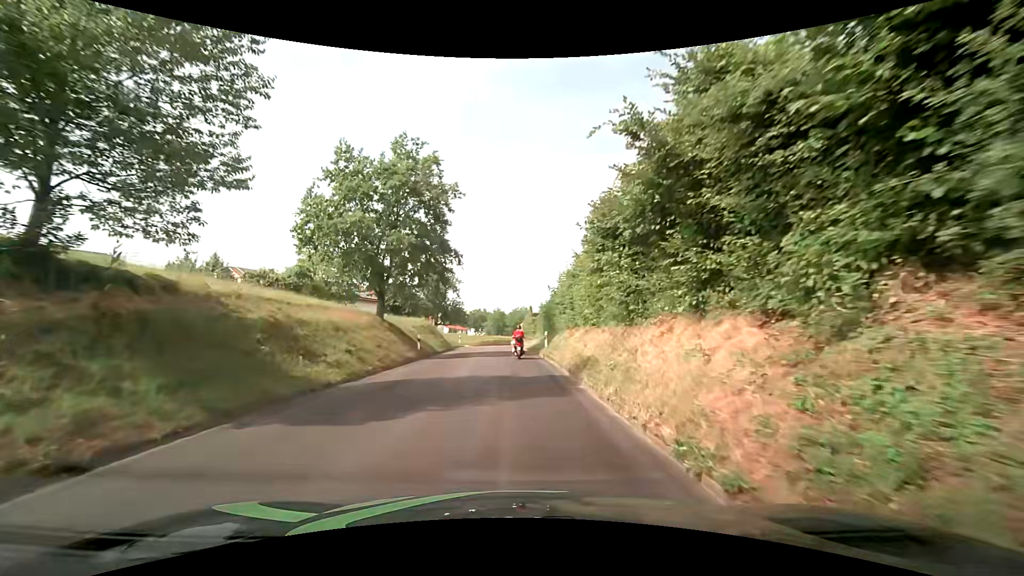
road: tertiary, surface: asphalt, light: Day
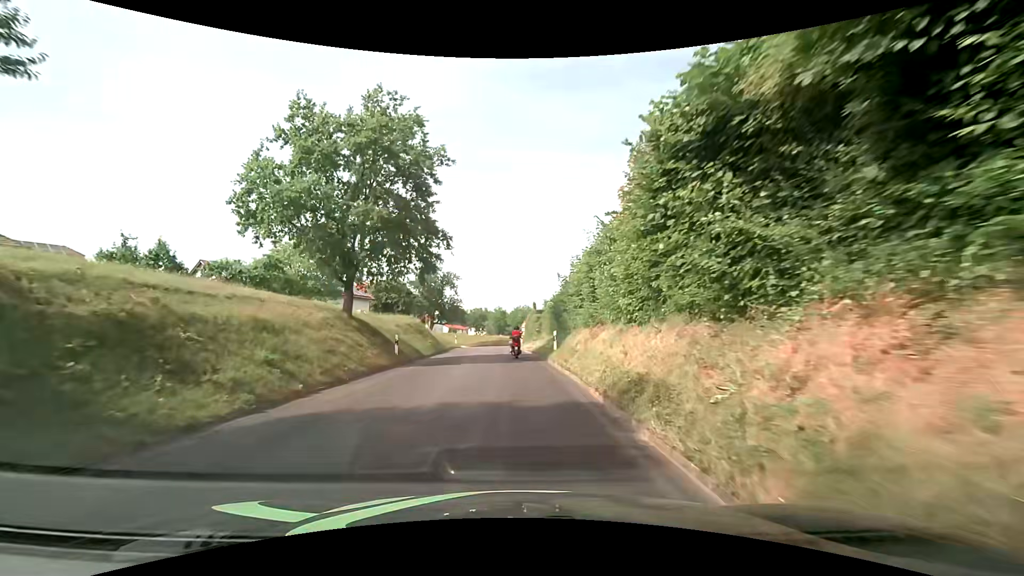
(0.0, +5.7) m; 0°
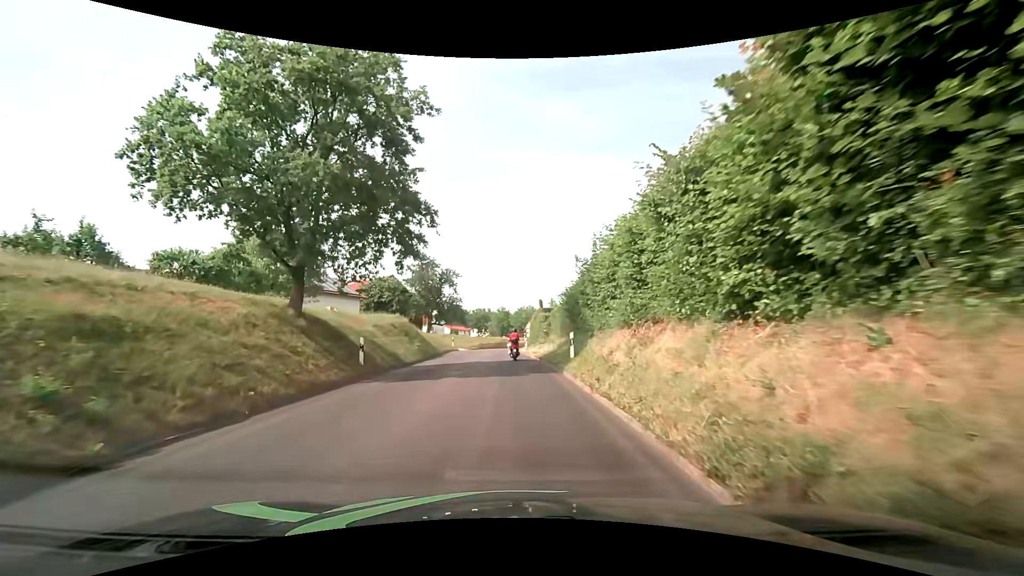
(-0.1, +5.7) m; -1°
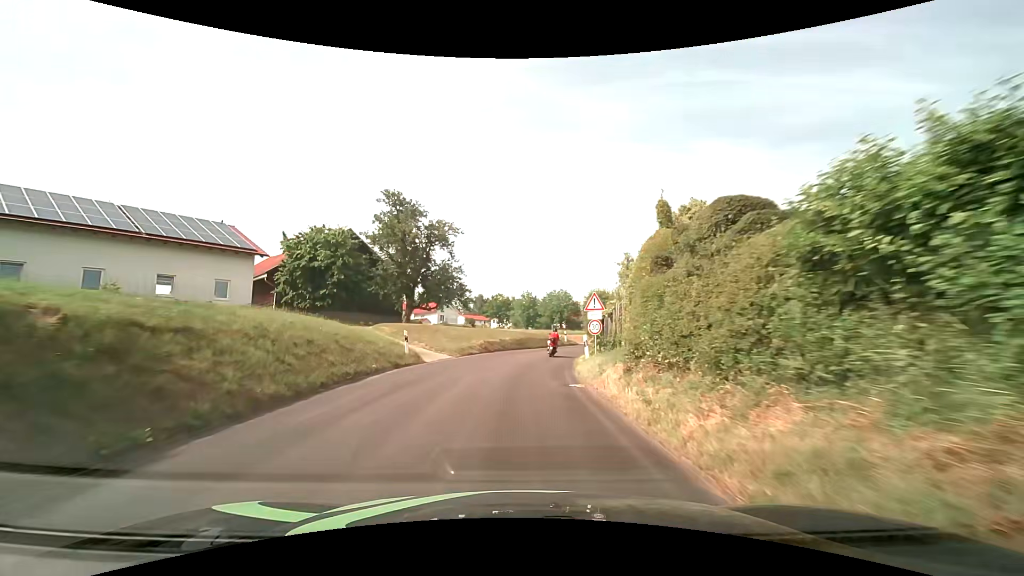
(-0.7, +30.1) m; -3°
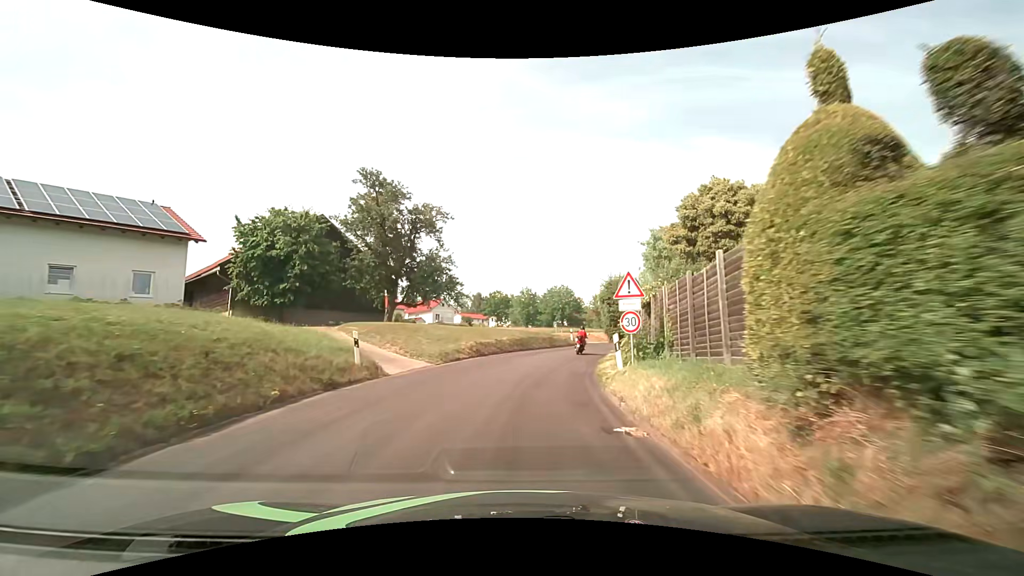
(0.0, +6.3) m; 0°
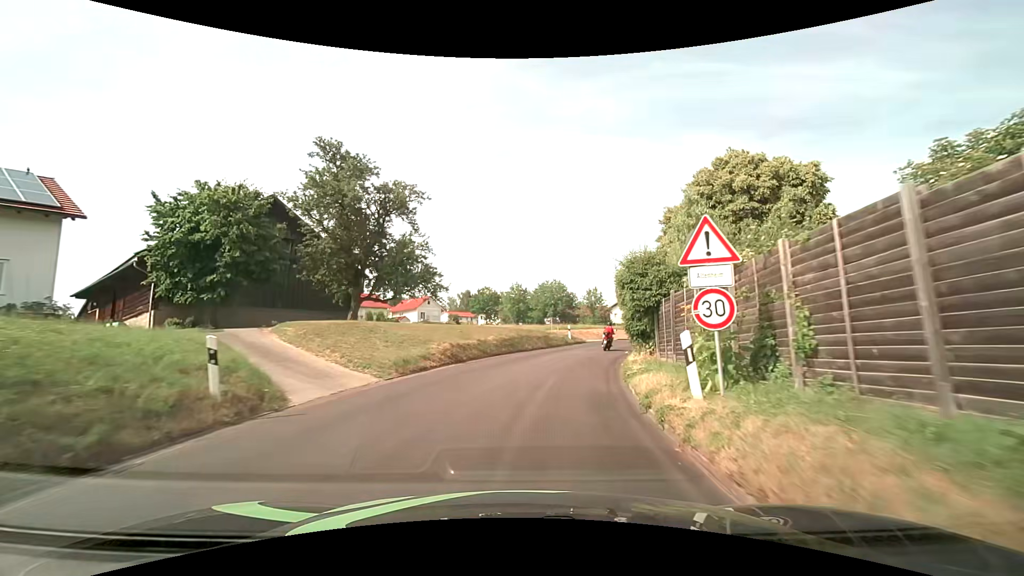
(0.0, +6.2) m; 0°
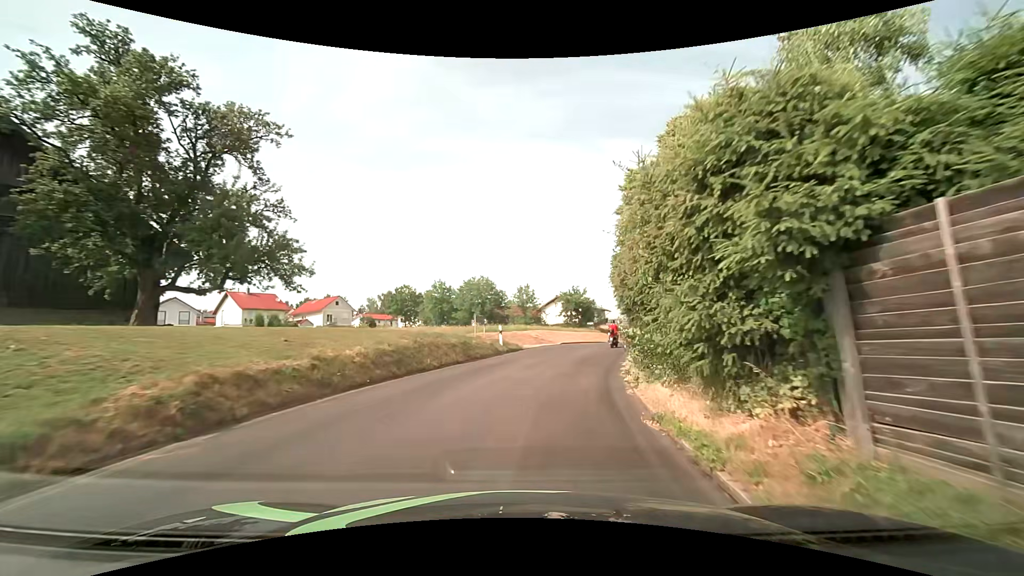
(+0.9, +11.9) m; +9°
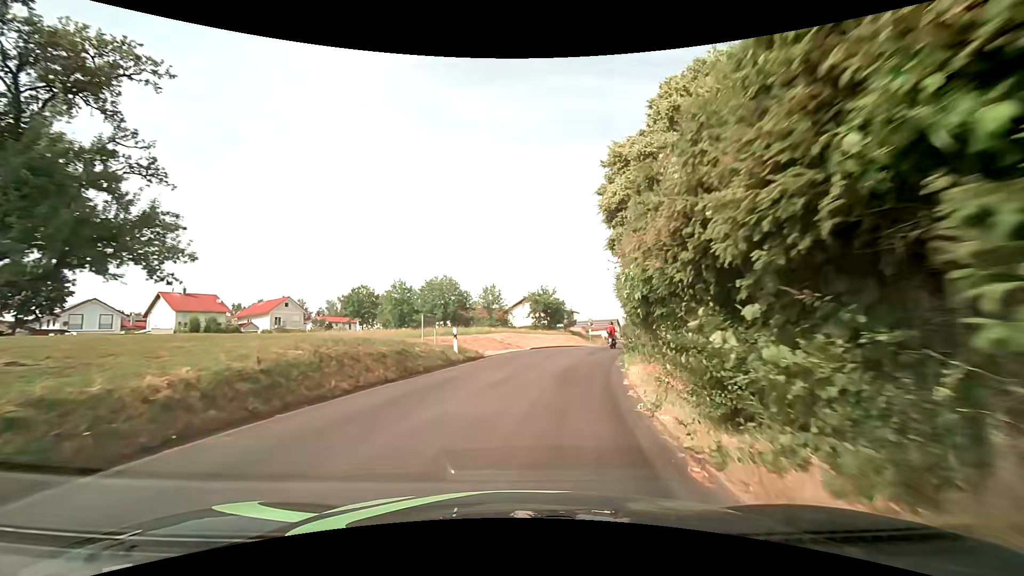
(+0.2, +5.6) m; +3°
(+1, +10) (+2, +20) (+5, +30) (+8, +39) (+10, +49) (+13, +58) (+16, +68) (+18, +78) (+19, +88) (+20, +98) m
